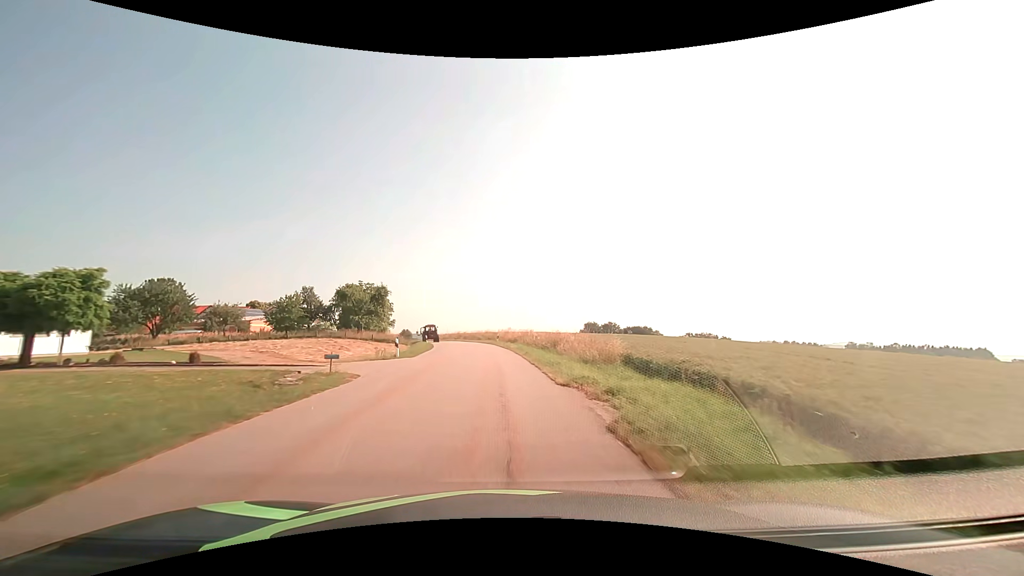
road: tertiary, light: Day
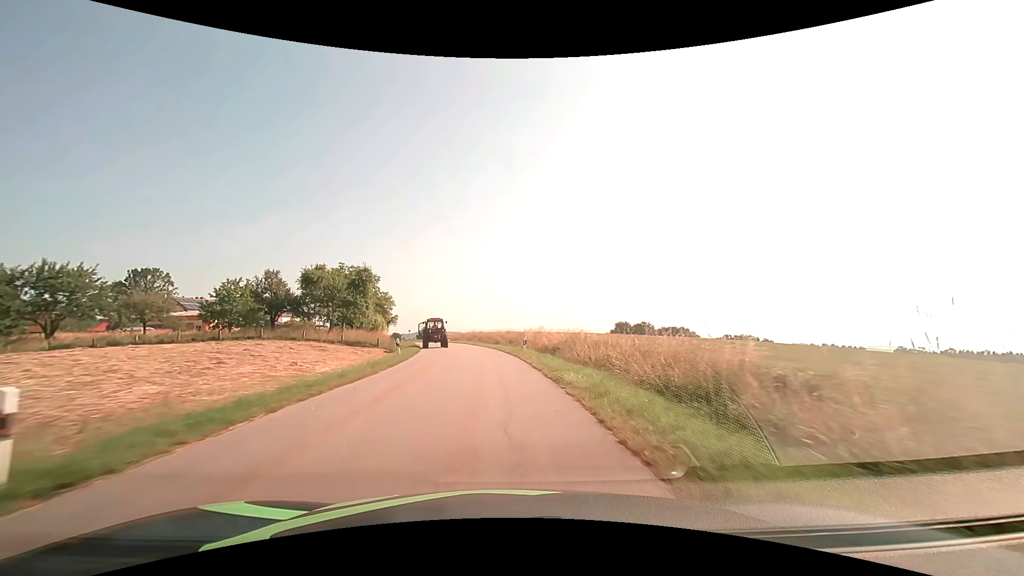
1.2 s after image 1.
(-0.6, +21.3) m; -3°
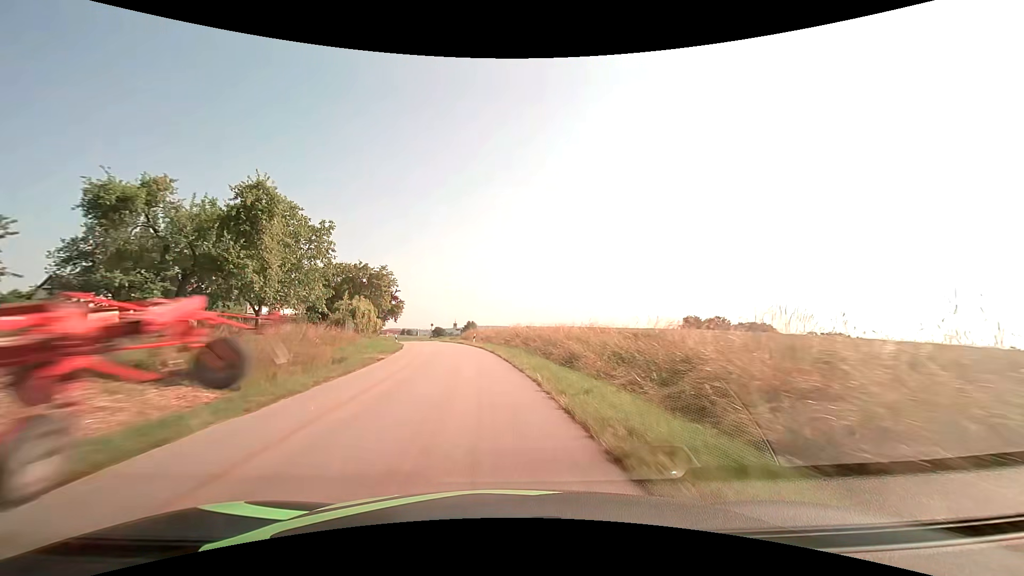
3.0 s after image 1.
(-1.4, +32.1) m; -5°
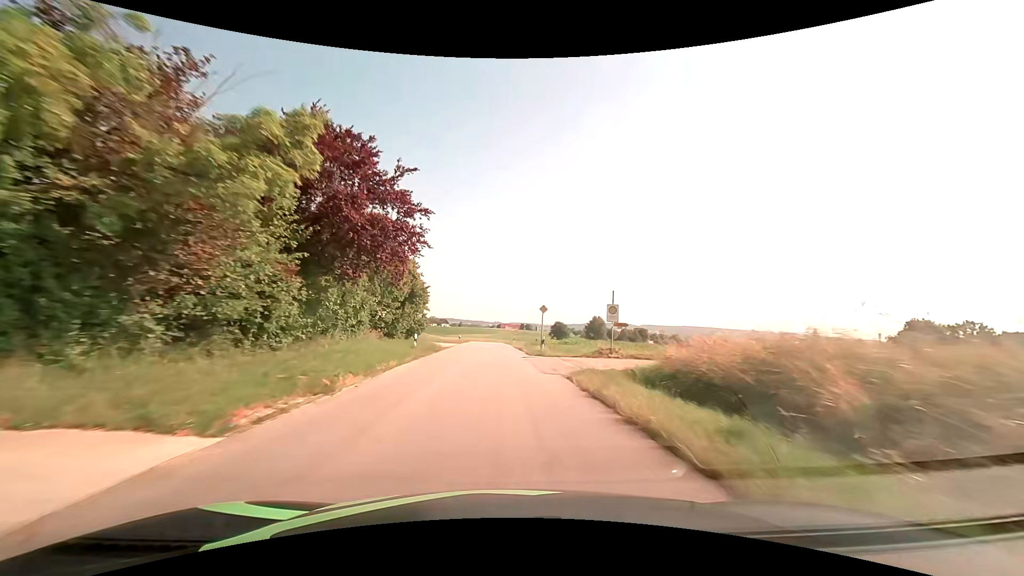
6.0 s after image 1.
(-7.6, +53.4) m; -14°
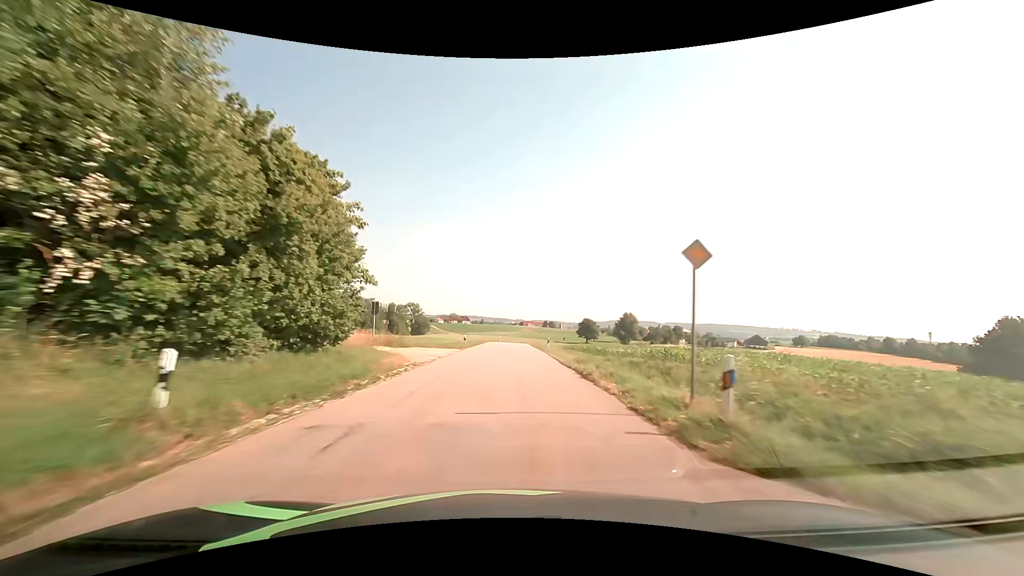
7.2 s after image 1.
(-0.6, +21.8) m; -3°
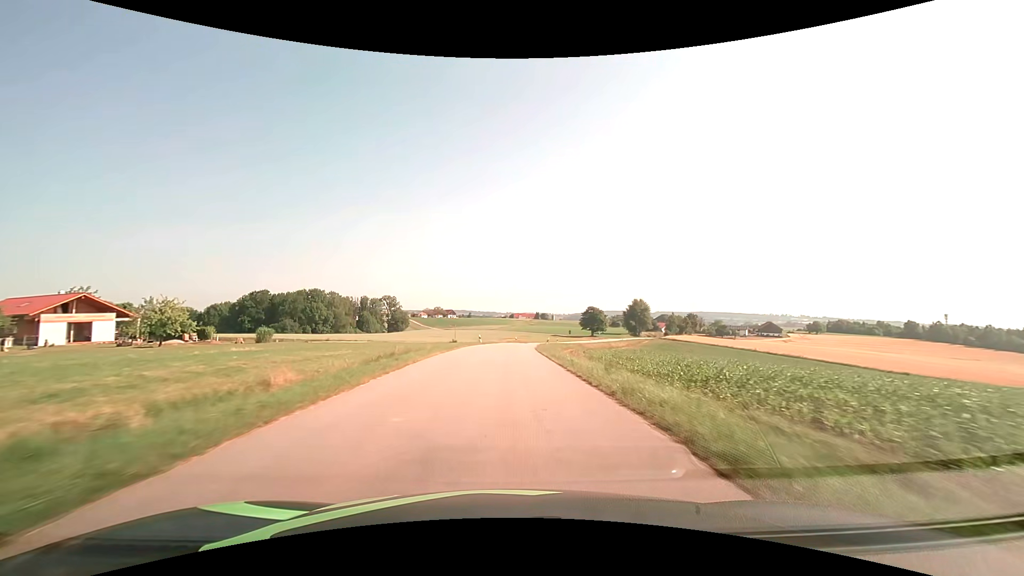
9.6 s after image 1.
(+0.6, +43.7) m; +2°
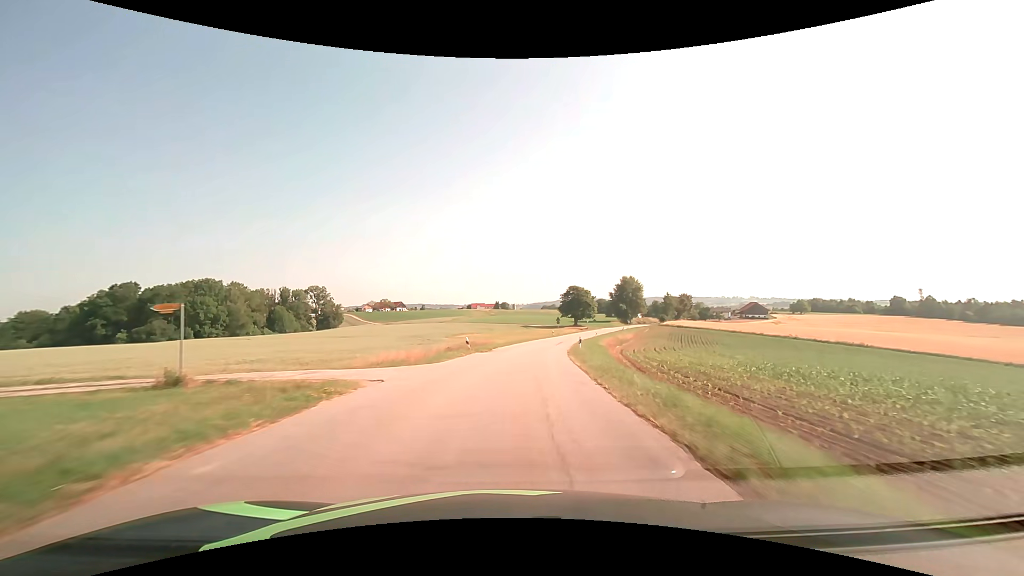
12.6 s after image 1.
(+1.2, +54.7) m; +4°
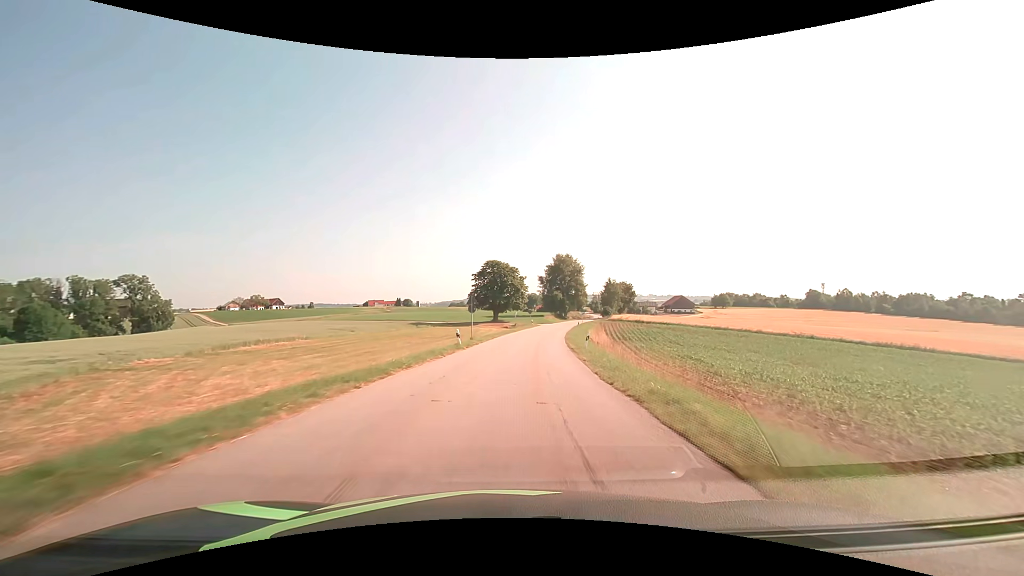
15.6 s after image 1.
(+5.0, +54.2) m; +10°
(0, +10) (+1, +20) (+1, +30) (+2, +40) (+4, +50) (+5, +60) (+7, +70) (+9, +79) (+11, +89) (+13, +99) m
